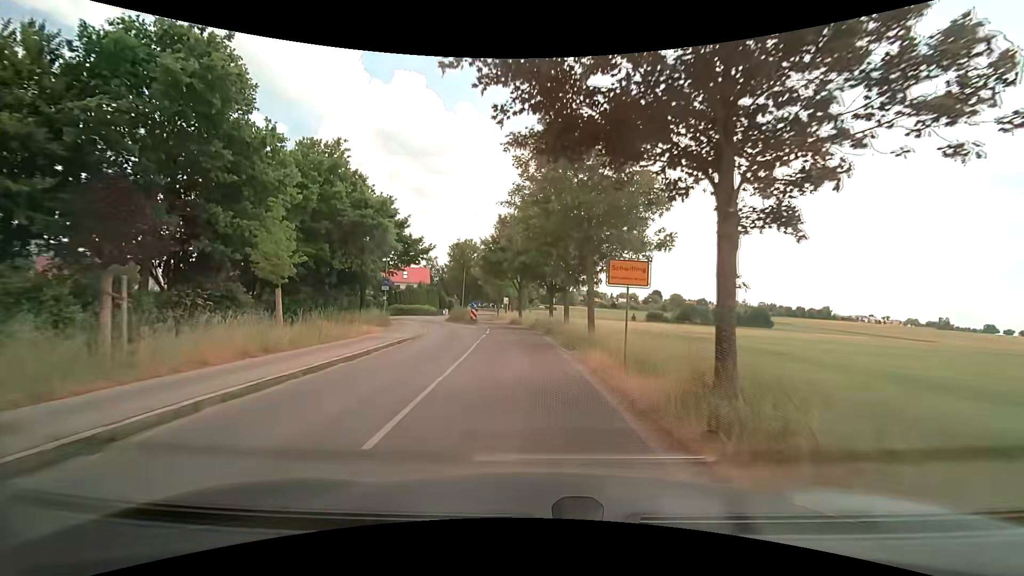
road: unclassified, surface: asphalt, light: Day
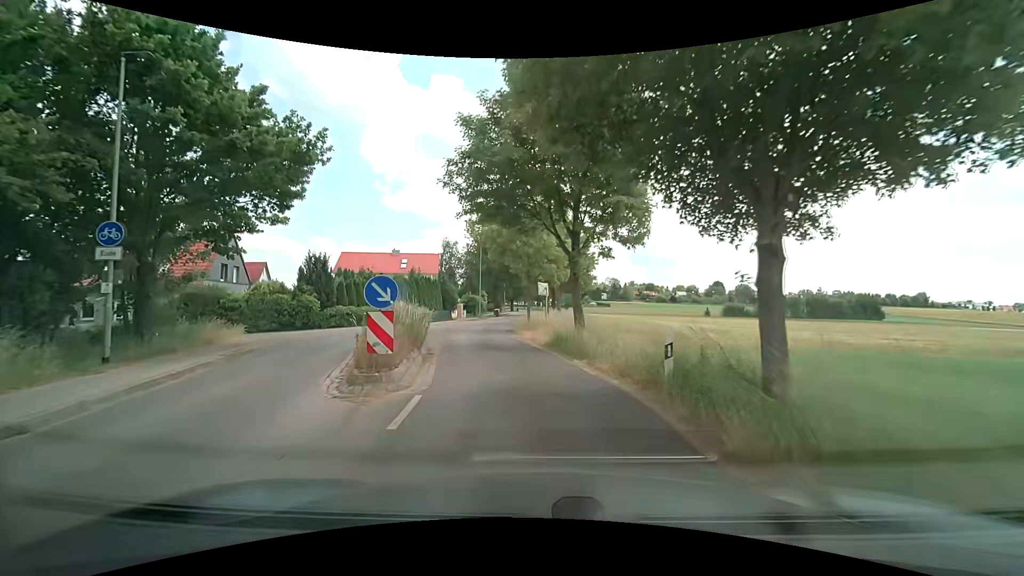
(-1.1, +30.7) m; -6°
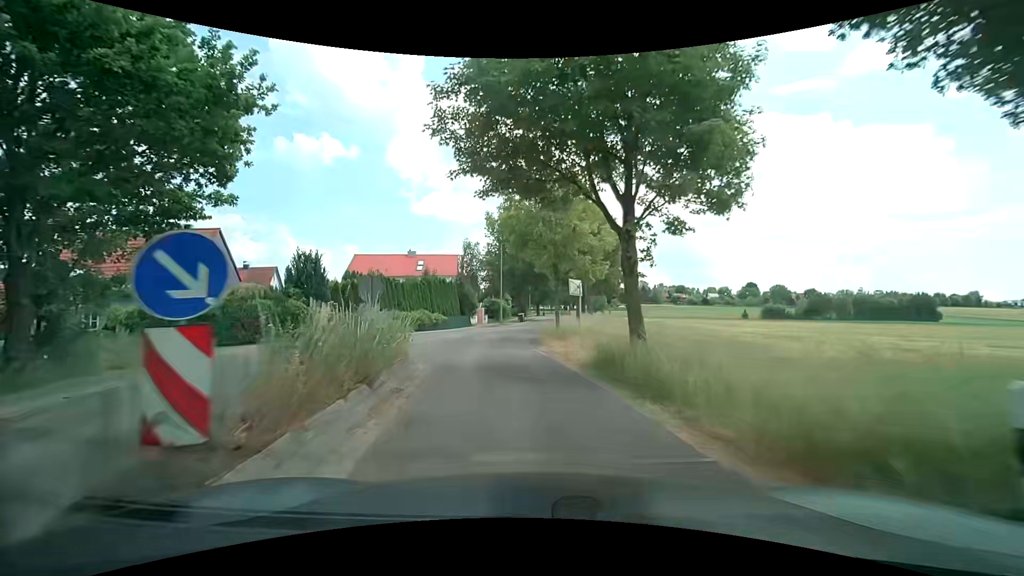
(-0.1, +5.7) m; -2°
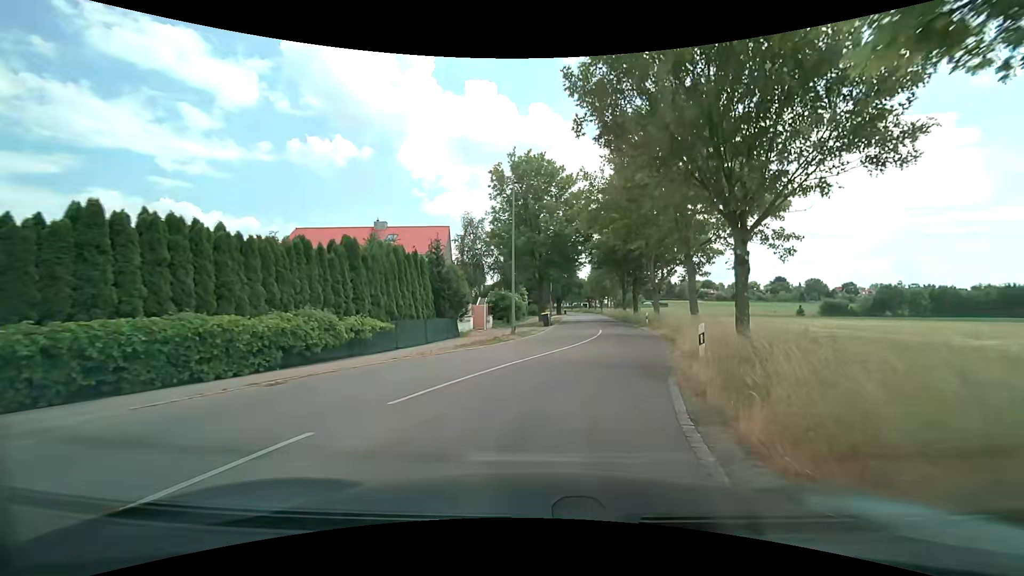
(-1.6, +22.4) m; -2°
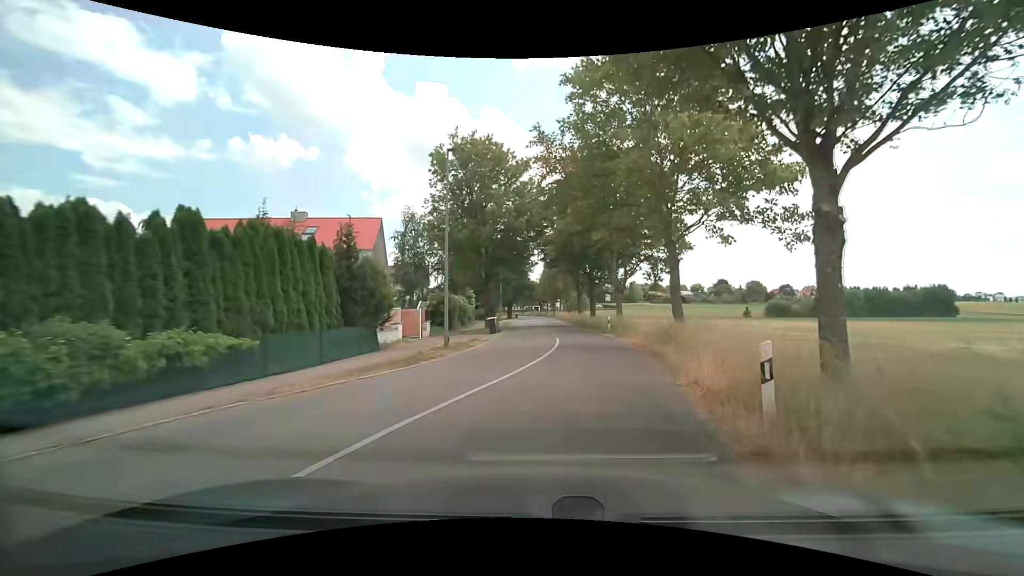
(+0.2, +5.7) m; +5°
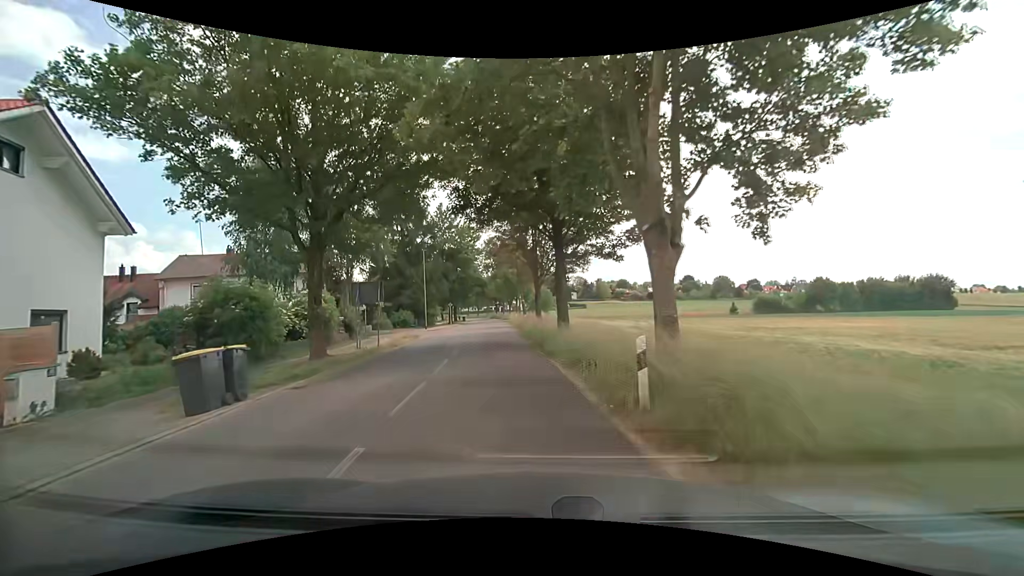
(+2.2, +23.1) m; +4°
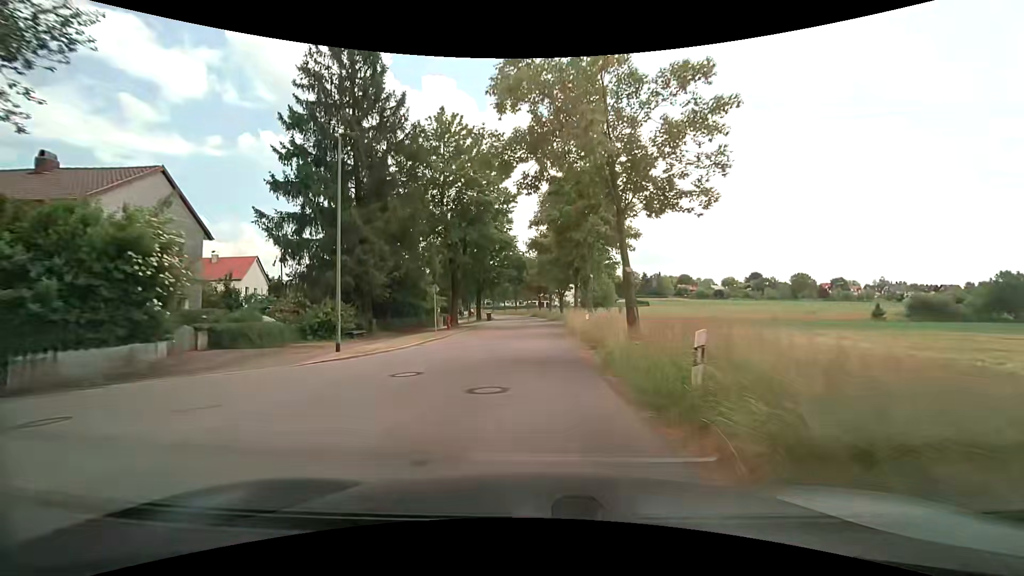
(-2.5, +31.9) m; -6°
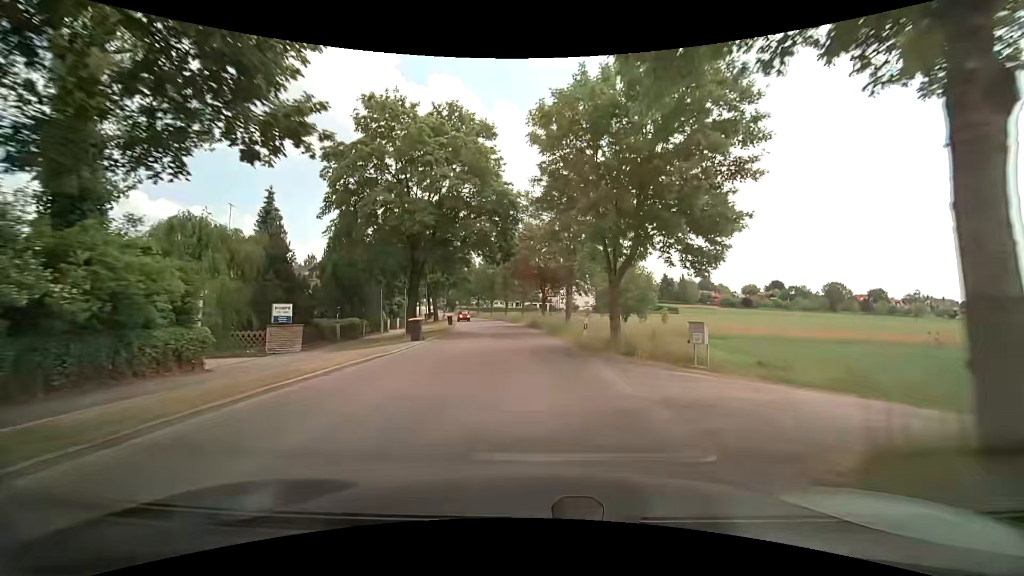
(+0.3, +35.2) m; +1°
(0, +10) (0, +20) (-1, +30) (-2, +40) (-3, +50) (-5, +60) (-7, +69) (-10, +79) (-13, +89) (-16, +98) m
